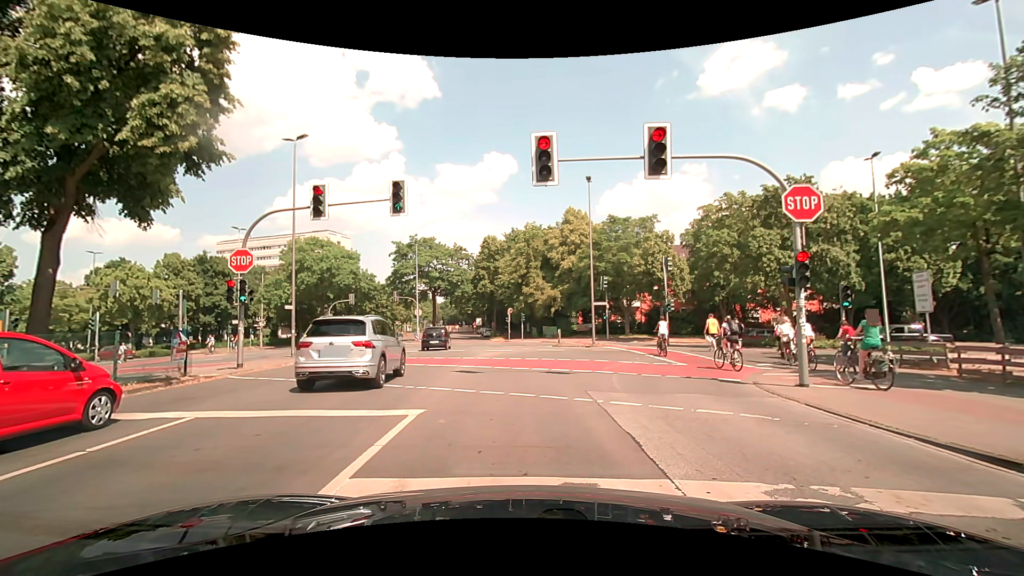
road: secondary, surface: asphalt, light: Day
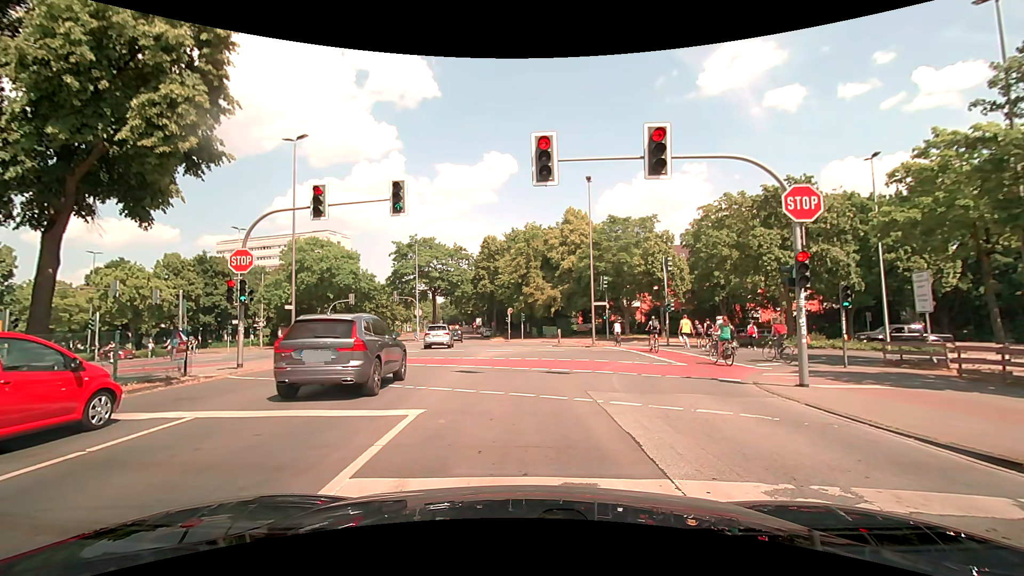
(0.0, 0.0) m; 0°
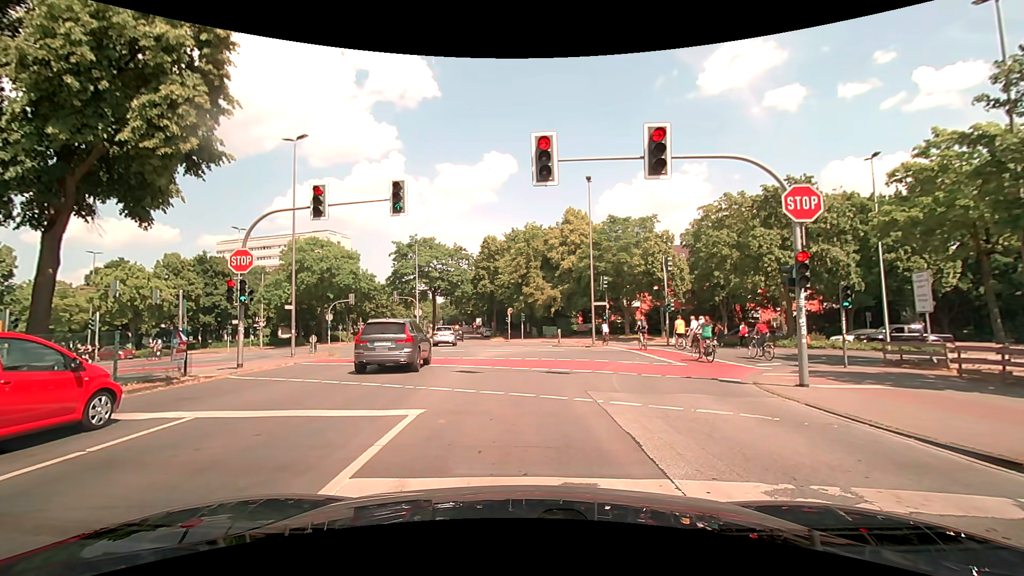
(0.0, 0.0) m; 0°
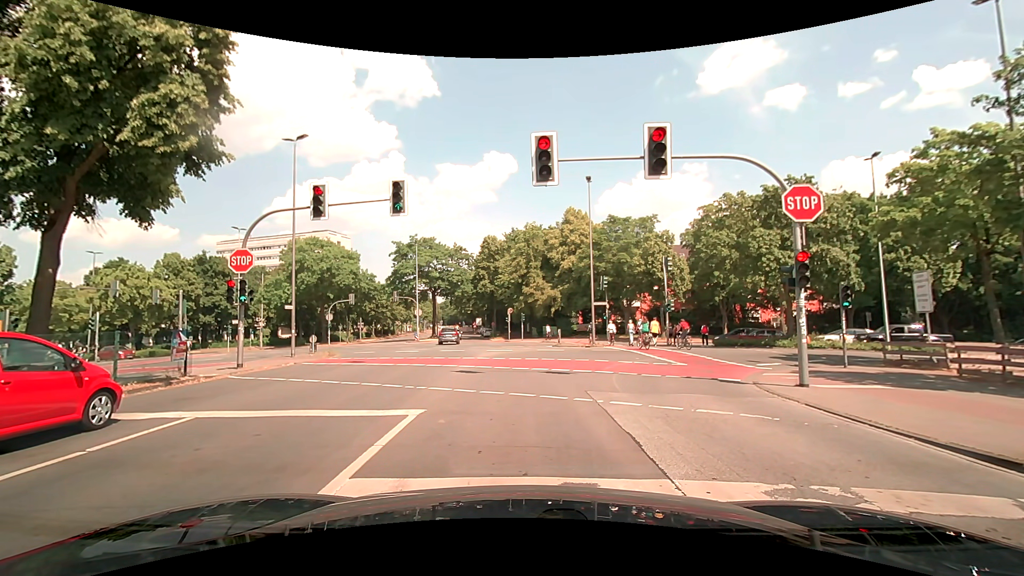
(0.0, 0.0) m; 0°
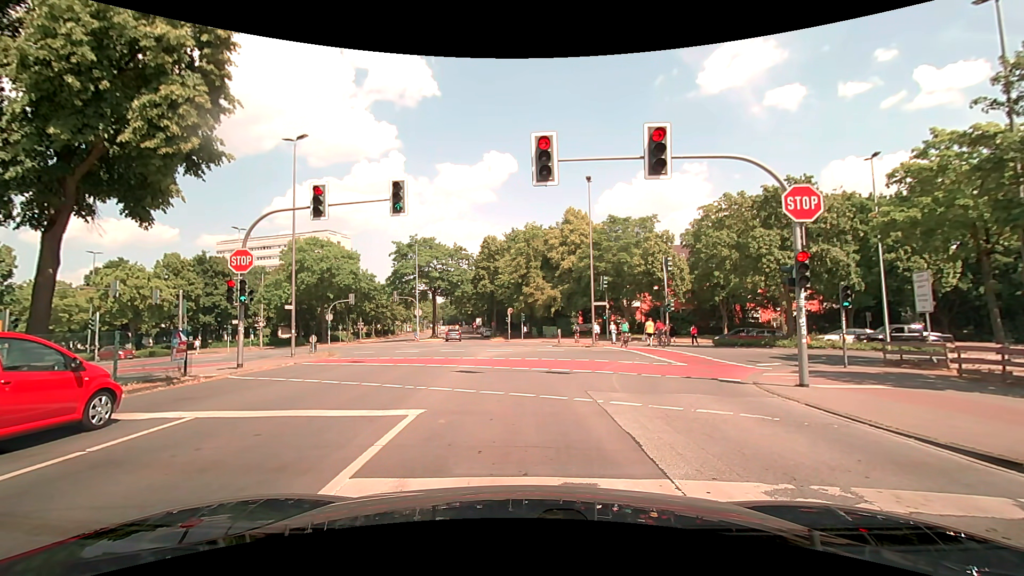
(0.0, 0.0) m; 0°
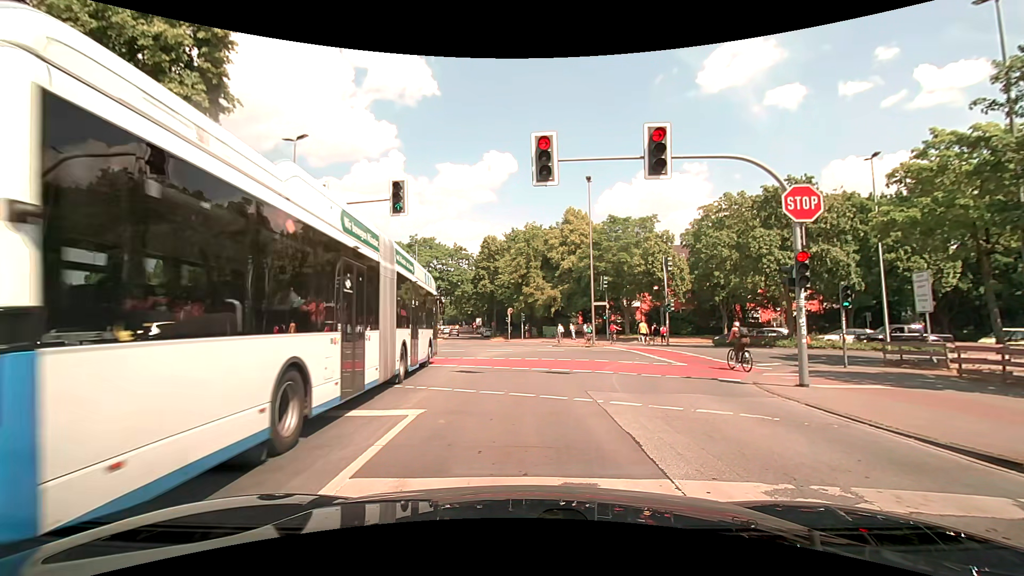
(0.0, 0.0) m; 0°
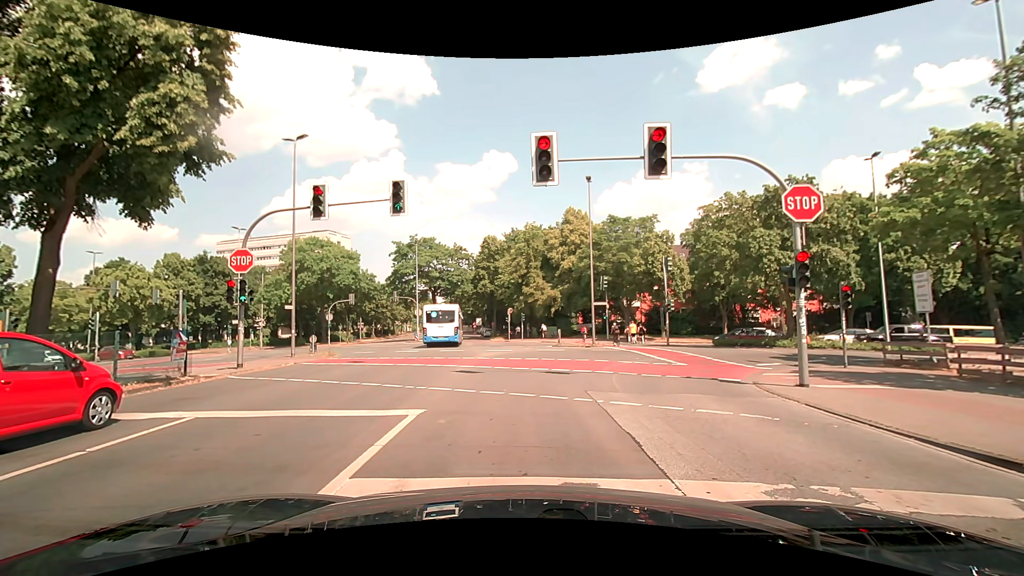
(0.0, 0.0) m; 0°
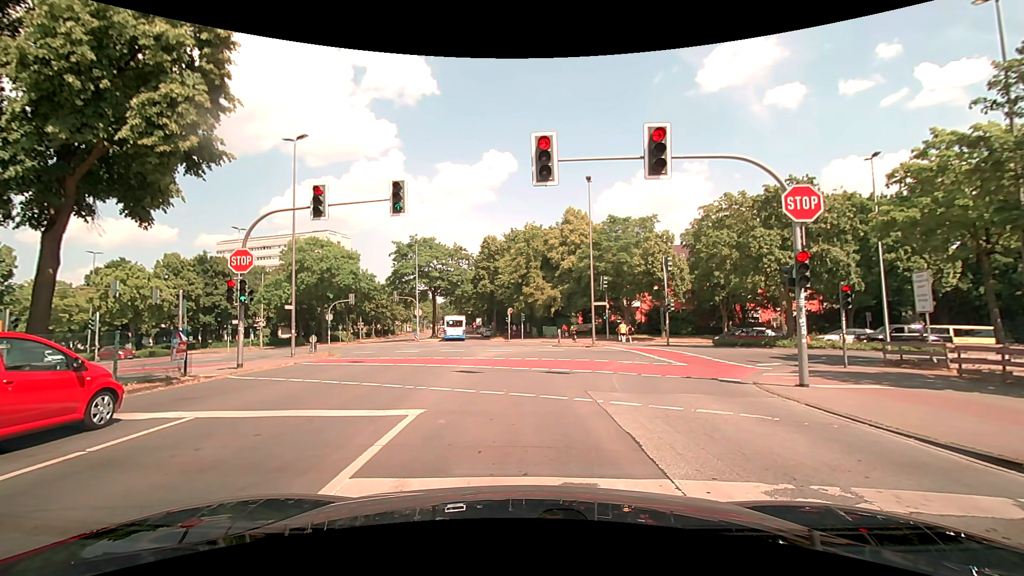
(0.0, 0.0) m; 0°
